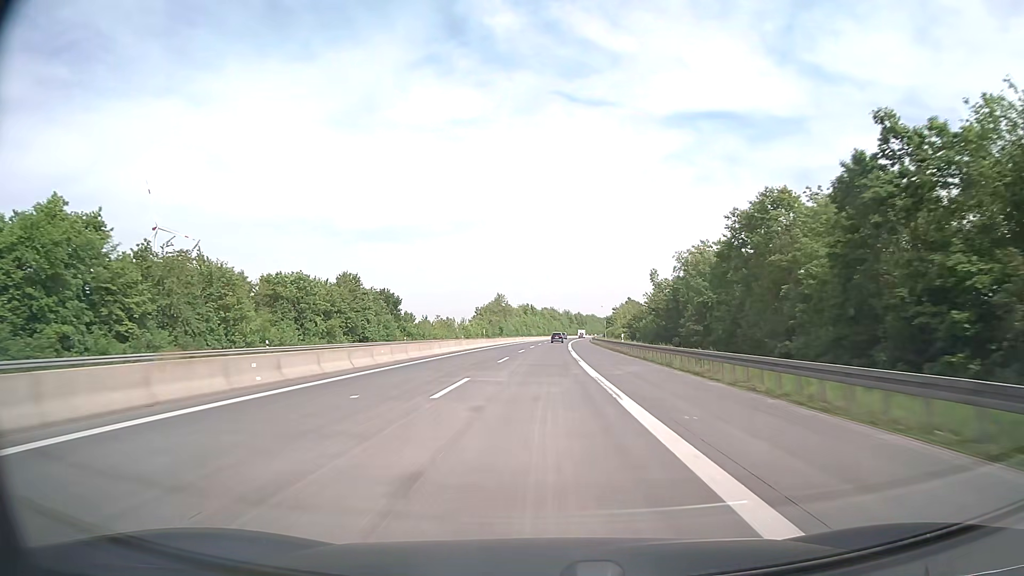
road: motorway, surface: asphalt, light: Day
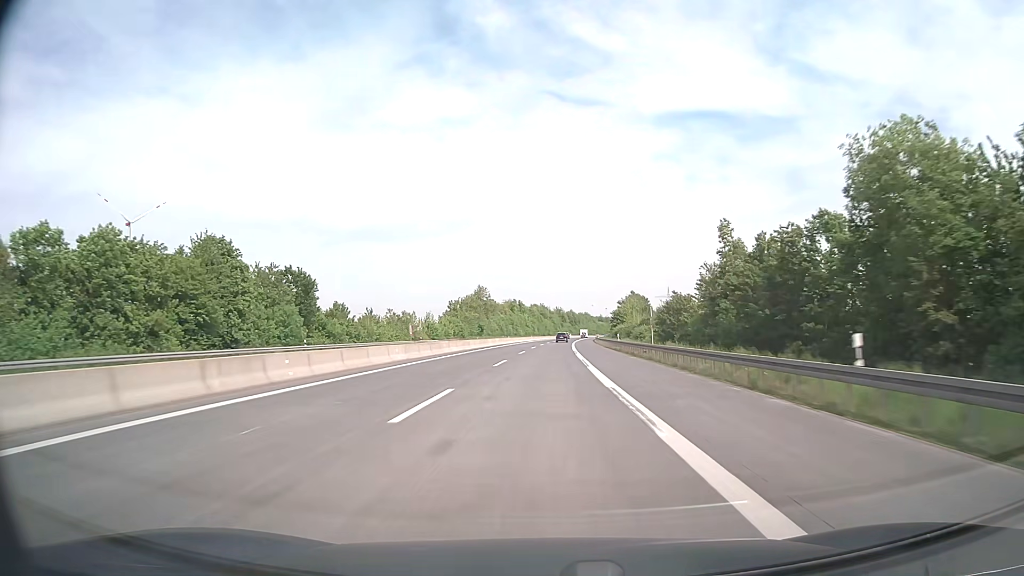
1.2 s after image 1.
(+0.3, +39.8) m; +1°
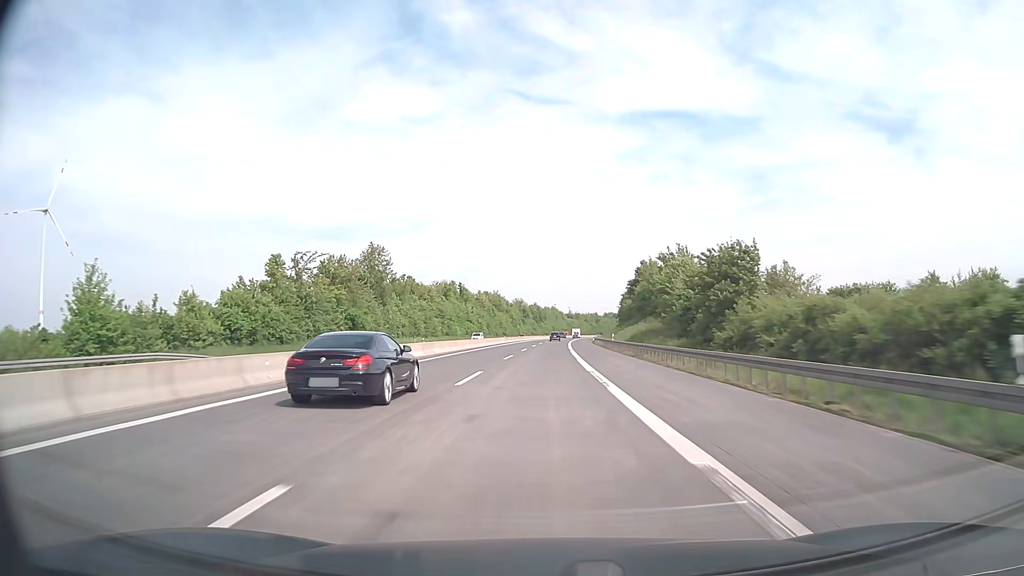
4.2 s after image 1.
(+2.7, +99.3) m; +3°
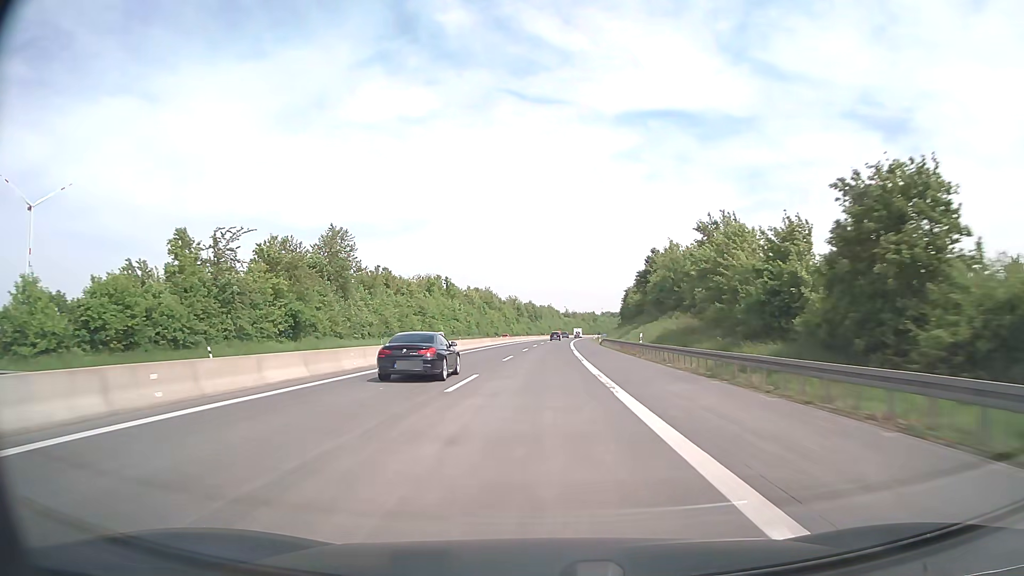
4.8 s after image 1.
(+0.1, +19.9) m; 0°
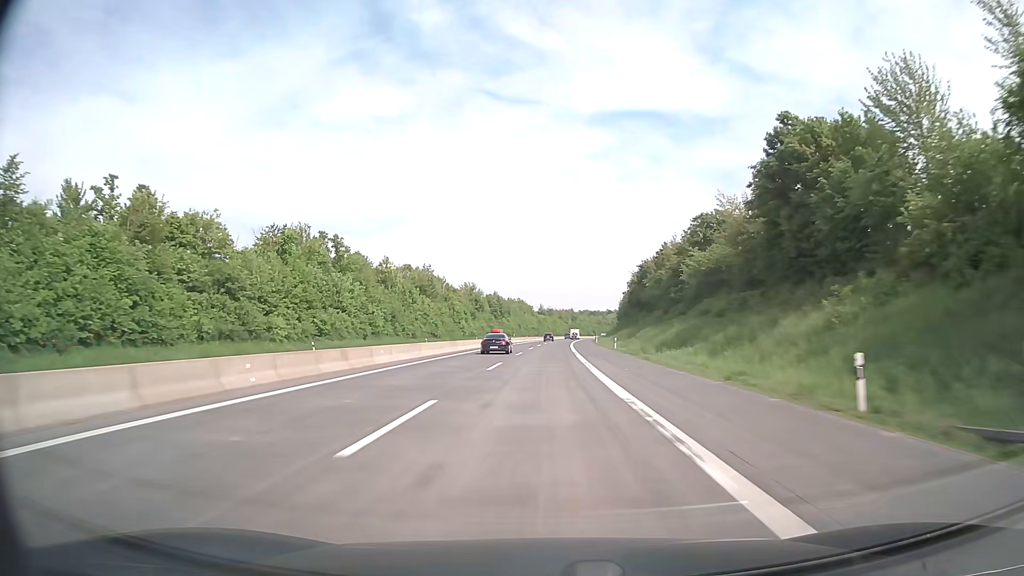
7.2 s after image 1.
(+1.4, +79.5) m; +2°
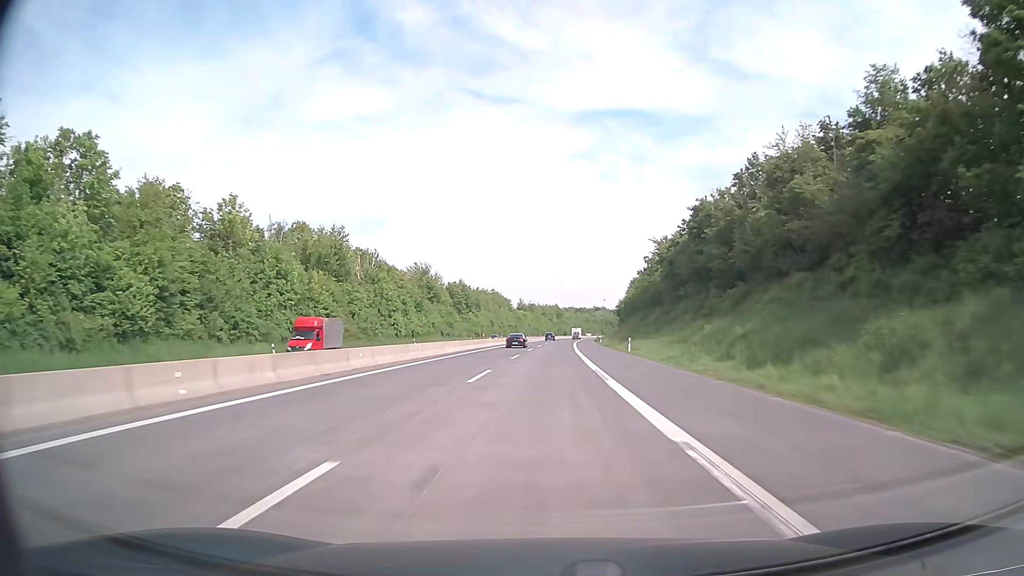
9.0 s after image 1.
(+1.0, +59.6) m; +2°
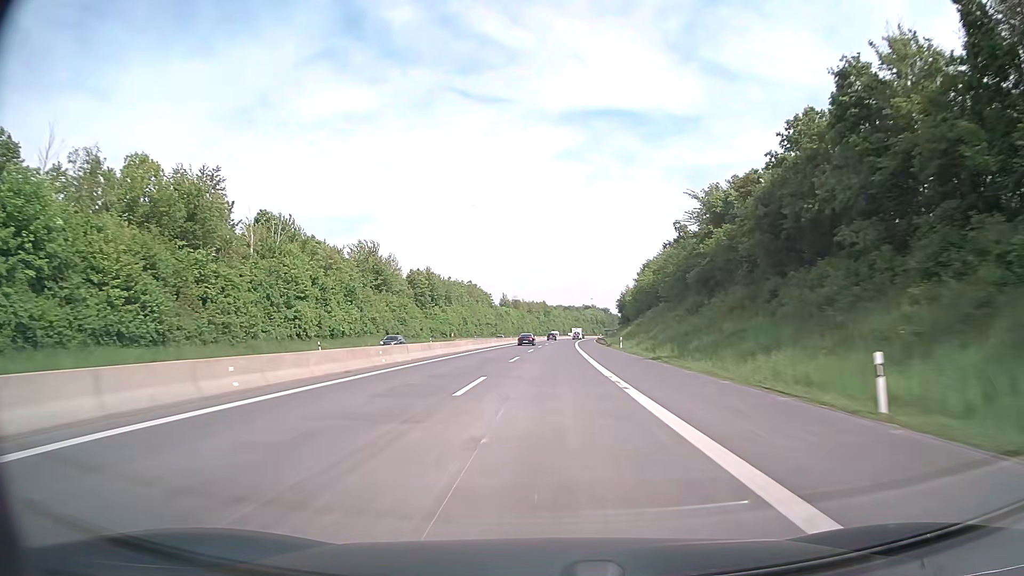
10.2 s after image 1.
(+0.3, +39.8) m; +1°
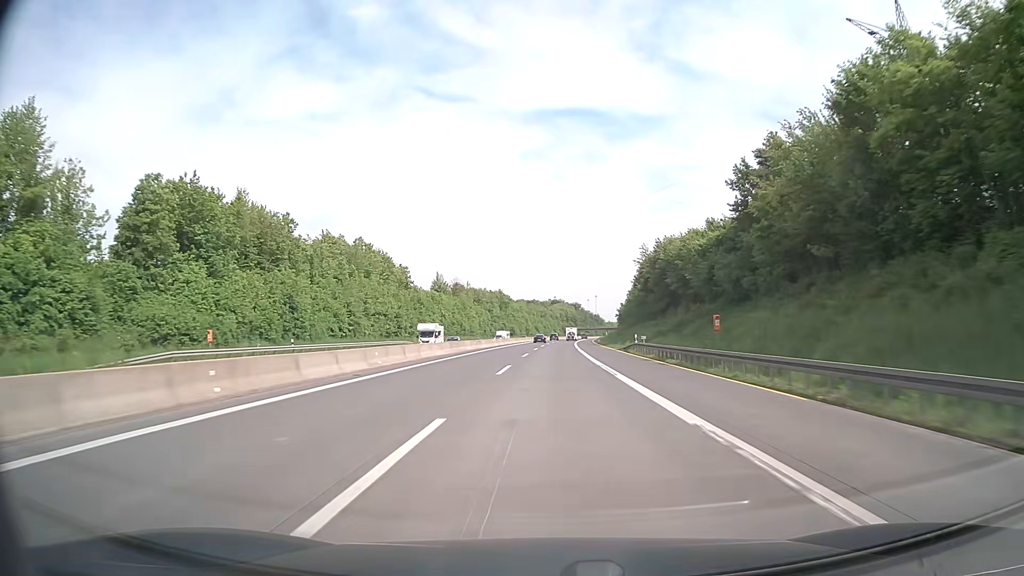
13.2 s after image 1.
(+2.6, +99.3) m; +3°
(0, +10) (0, +20) (0, +30) (+1, +40) (+1, +50) (+1, +60) (+2, +70) (+2, +80) (+2, +90) (+3, +100) m
